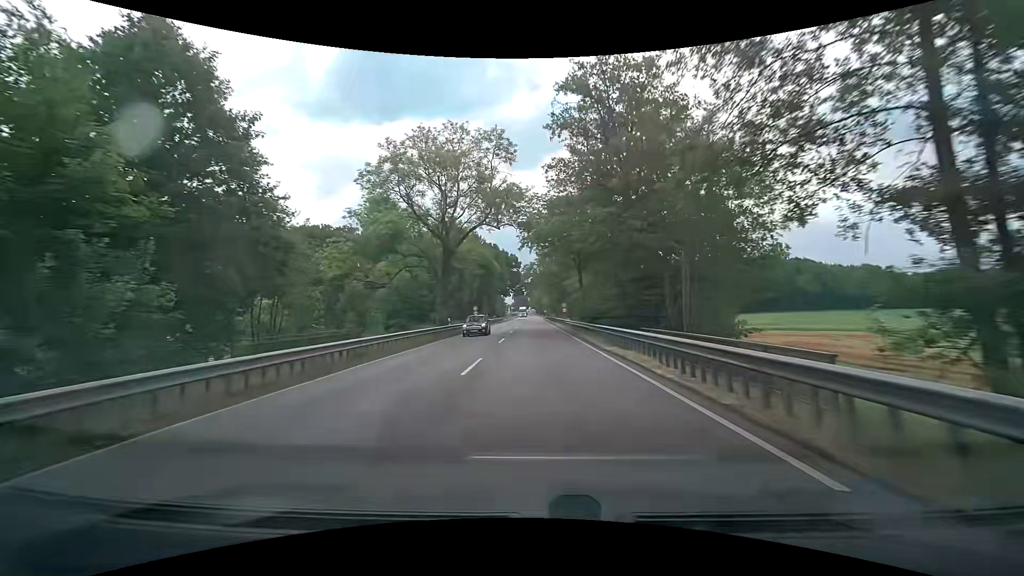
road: secondary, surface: asphalt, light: Day
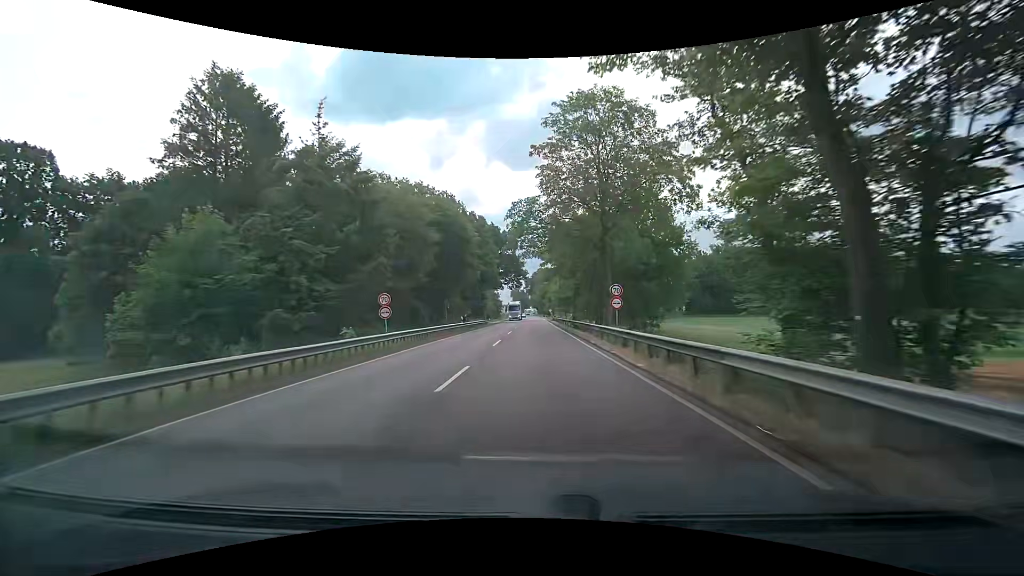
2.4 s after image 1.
(-0.2, +39.2) m; 0°
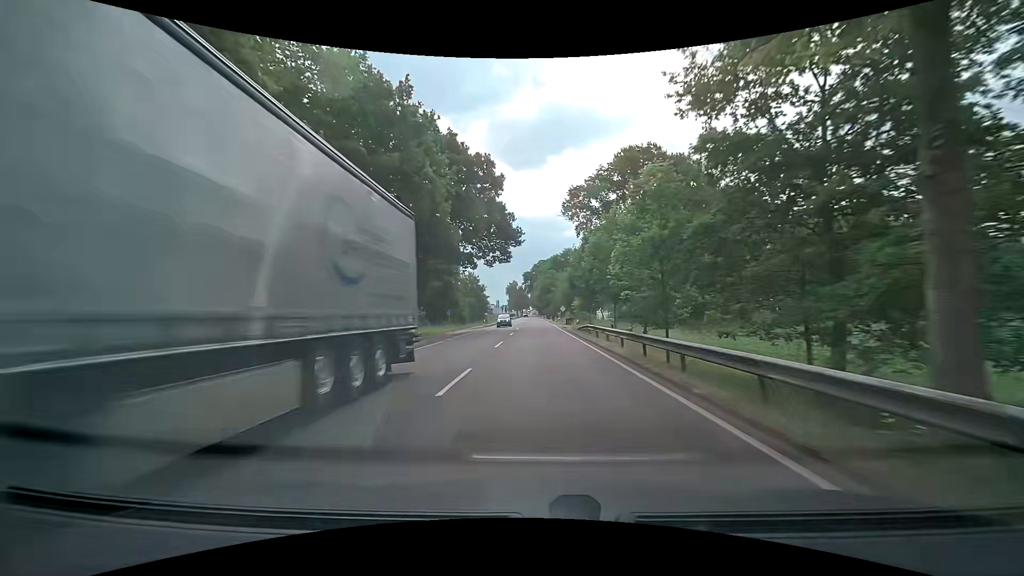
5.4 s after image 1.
(-0.4, +49.2) m; 0°
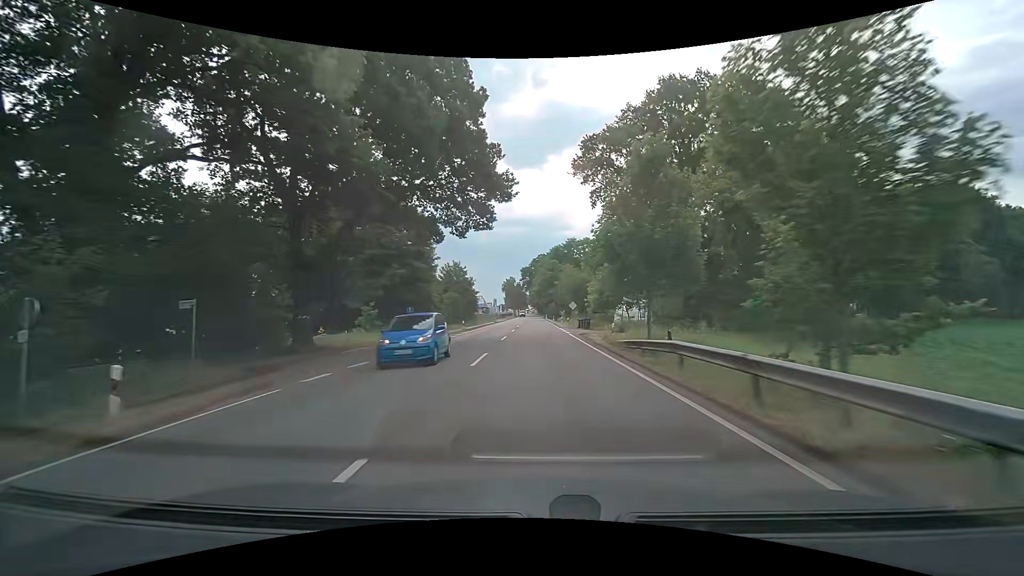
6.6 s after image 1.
(0.0, +19.8) m; 0°
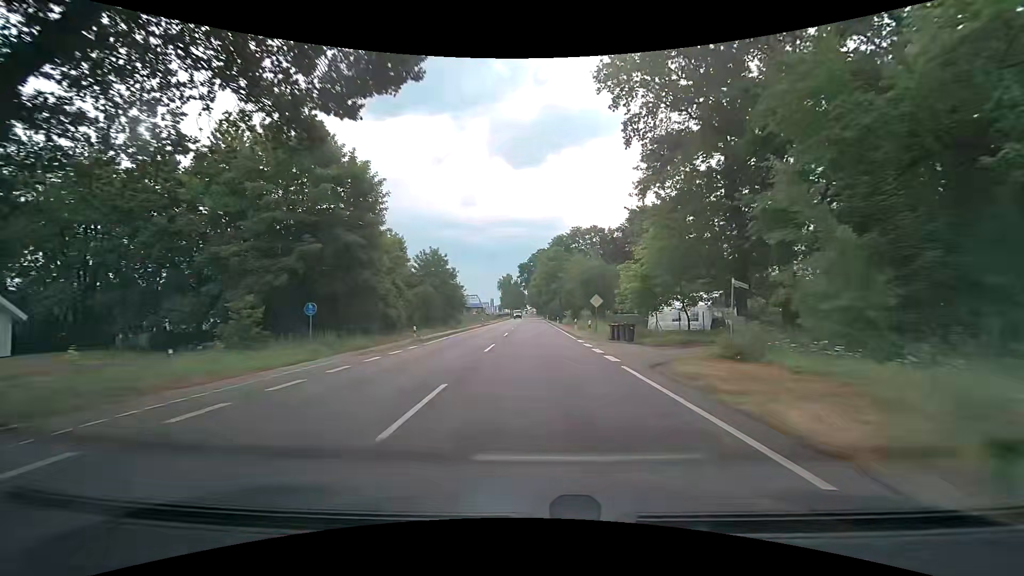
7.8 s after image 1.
(-0.1, +19.7) m; 0°
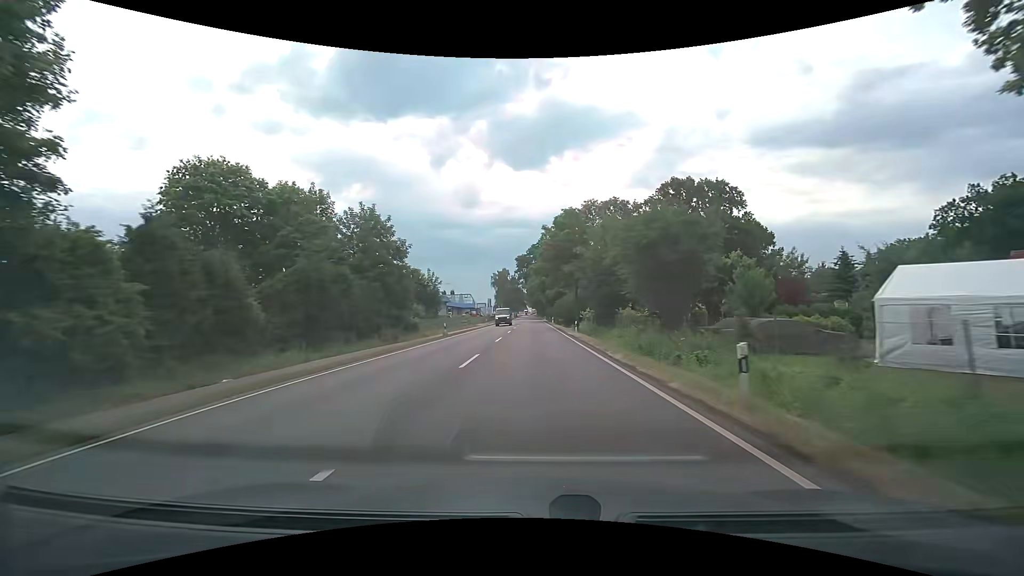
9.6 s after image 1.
(+0.1, +29.4) m; +1°
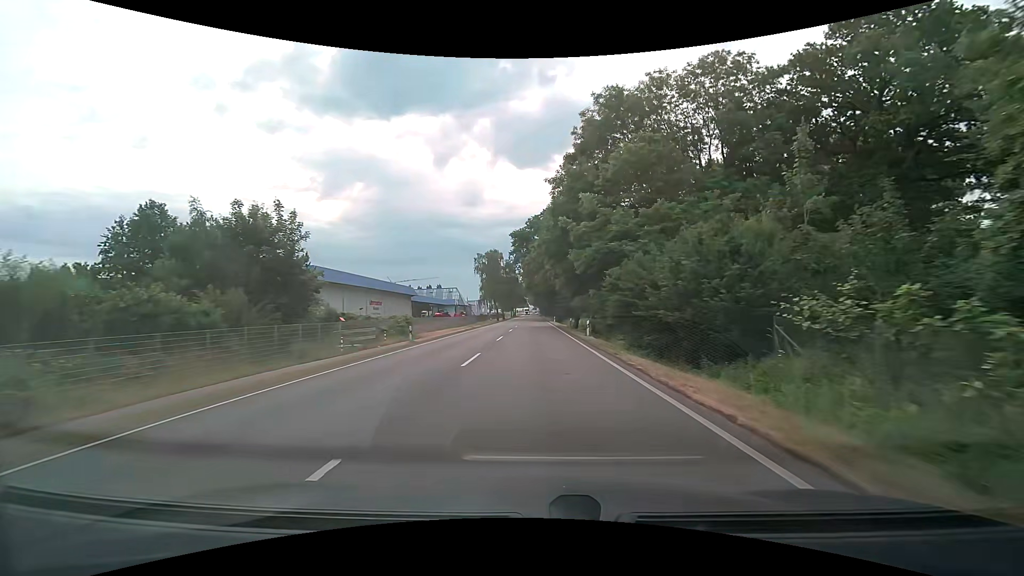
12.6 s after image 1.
(-0.6, +48.5) m; 0°
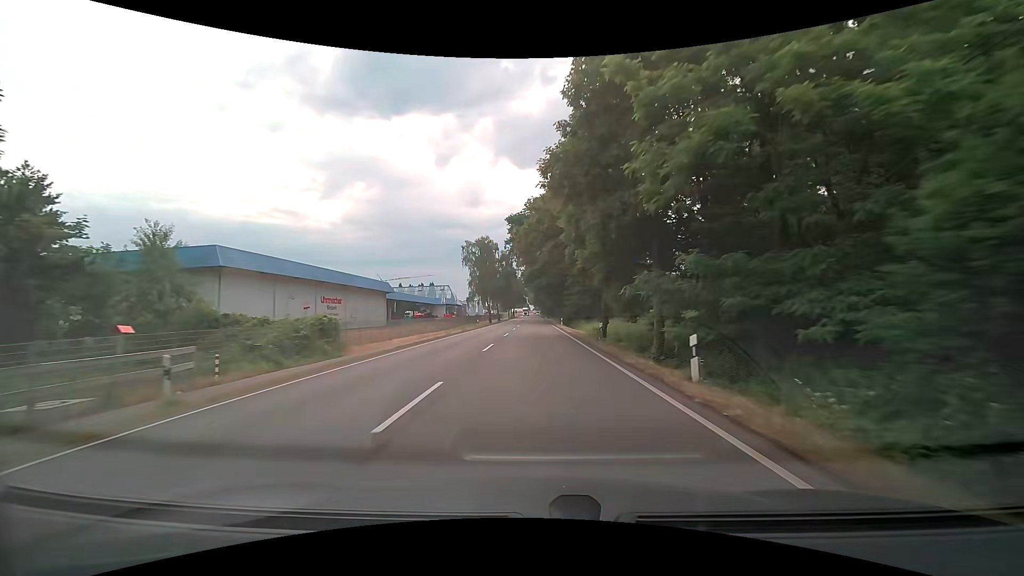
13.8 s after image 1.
(-0.3, +19.3) m; -1°
(0, +10) (0, +20) (0, +30) (0, +40) (0, +50) (0, +60) (0, +70) (0, +80) (0, +90) (0, +100) m
